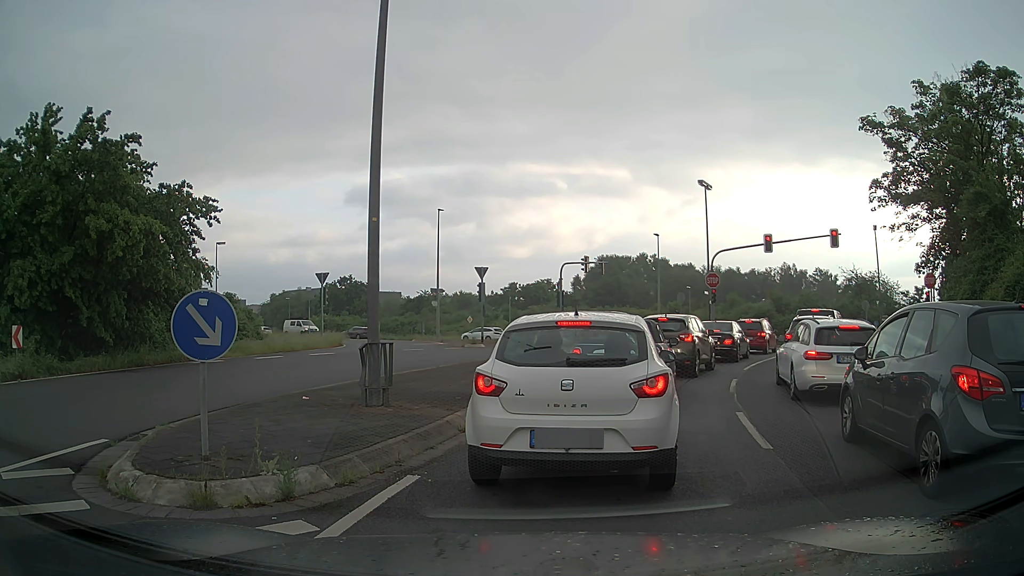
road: unclassified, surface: asphalt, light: Day
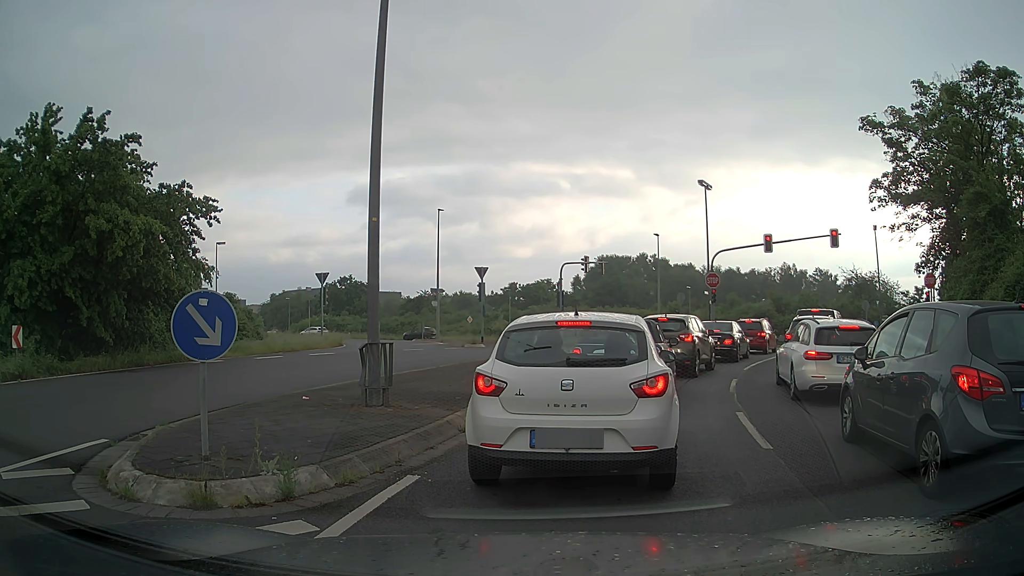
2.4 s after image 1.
(0.0, 0.0) m; 0°
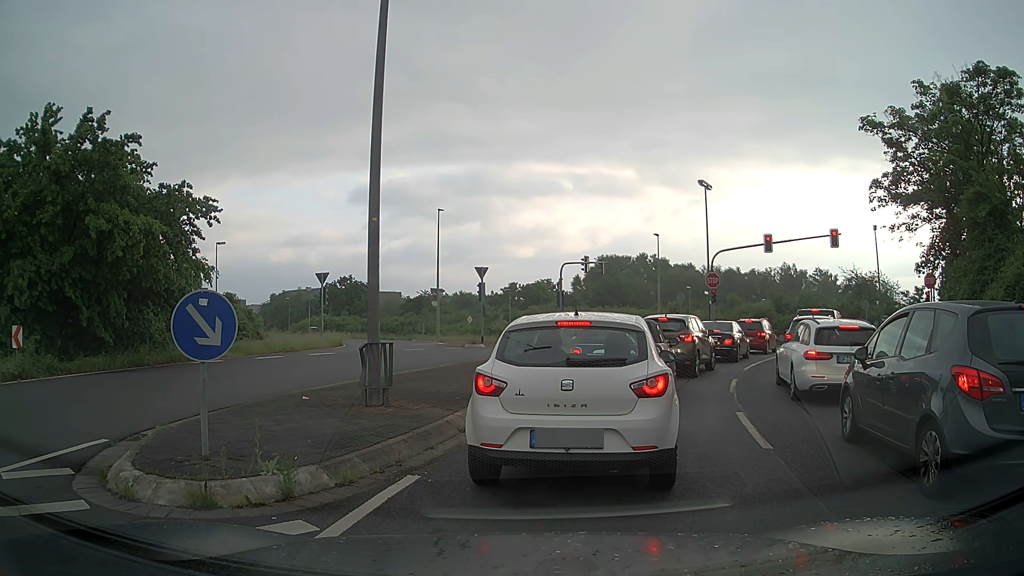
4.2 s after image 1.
(0.0, 0.0) m; 0°
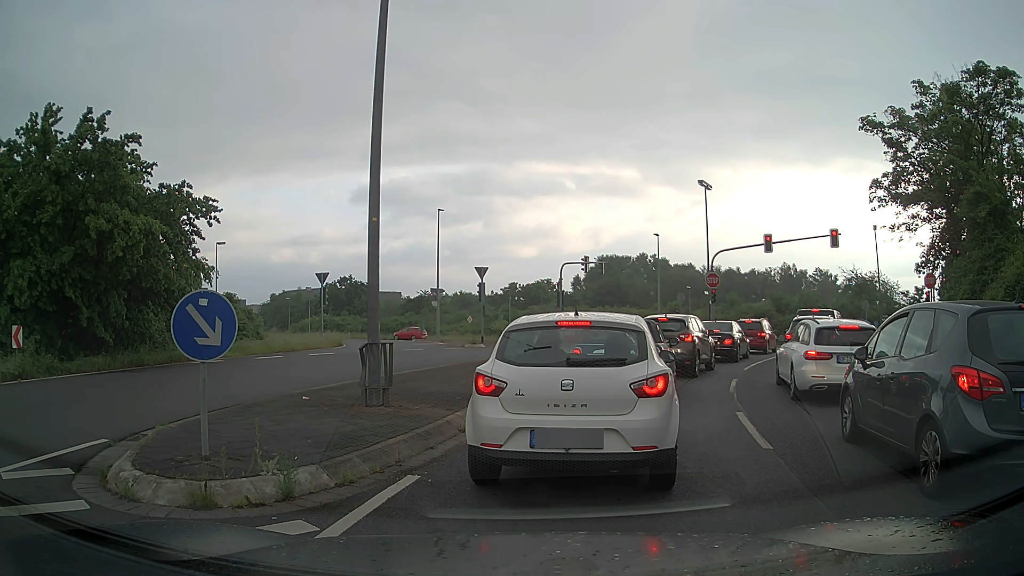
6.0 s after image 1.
(0.0, 0.0) m; 0°
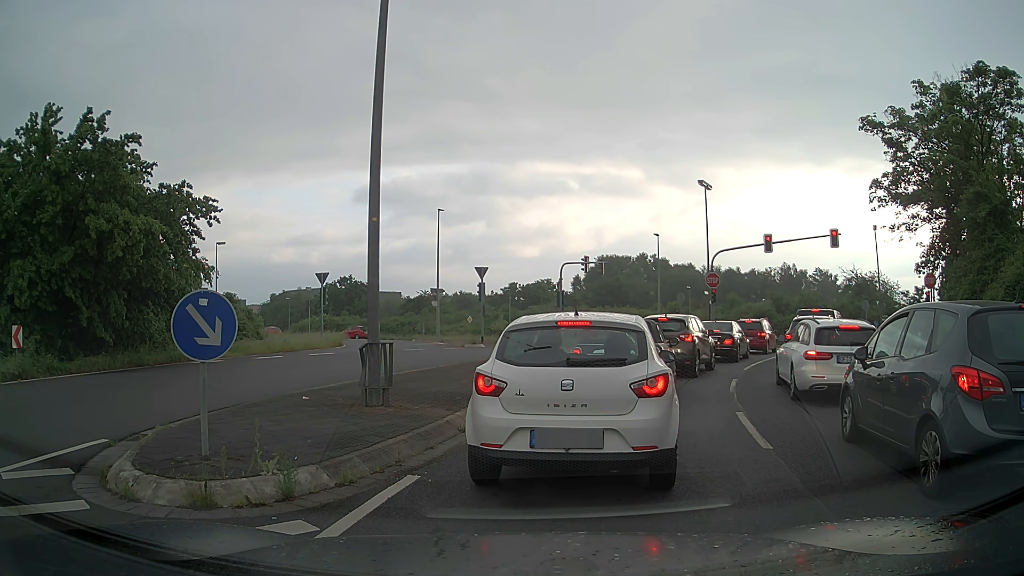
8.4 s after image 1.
(0.0, 0.0) m; 0°
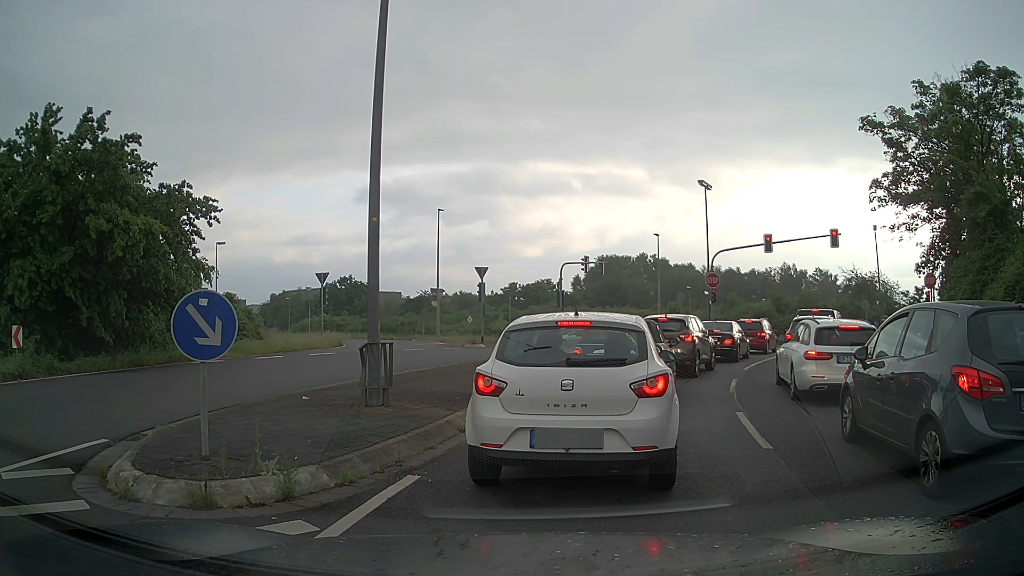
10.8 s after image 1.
(0.0, 0.0) m; 0°
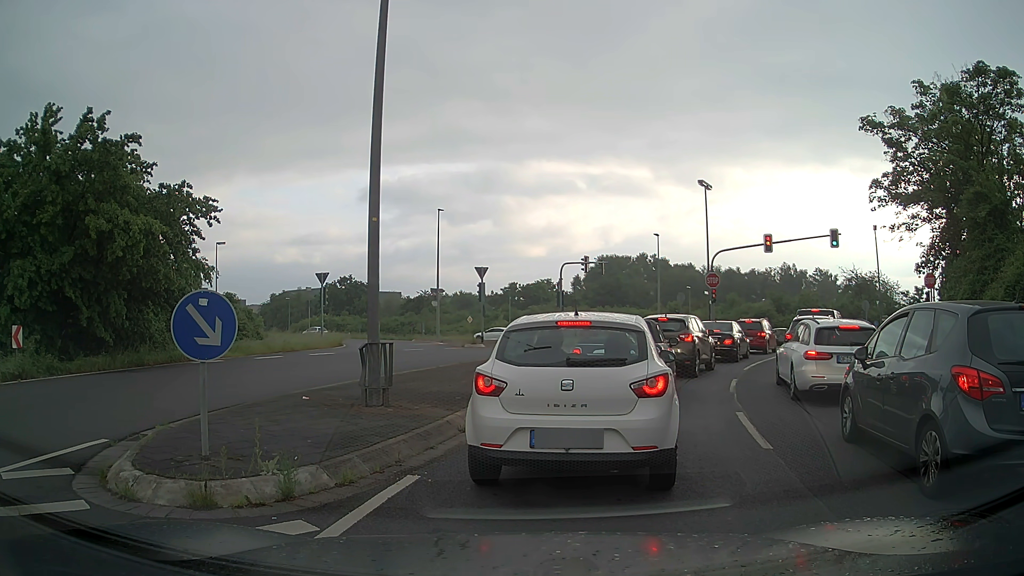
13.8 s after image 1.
(0.0, 0.0) m; 0°
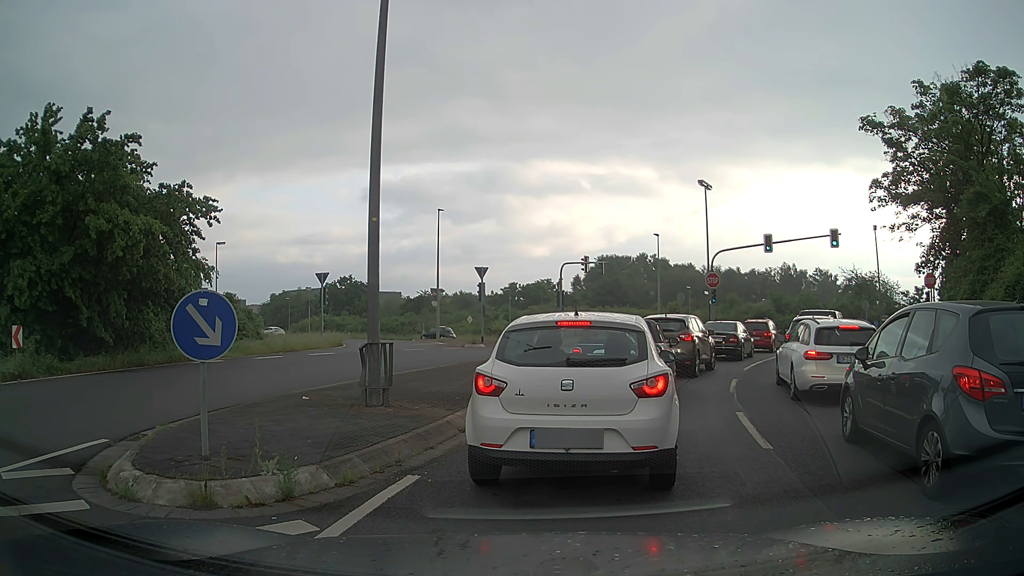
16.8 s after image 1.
(0.0, 0.0) m; 0°
(+1, +10) (+5, +19) (+9, +28) (+14, +37) (+17, +46) (+14, +56) (+6, +63) (-2, +69) (-10, +75) (-18, +81) m
